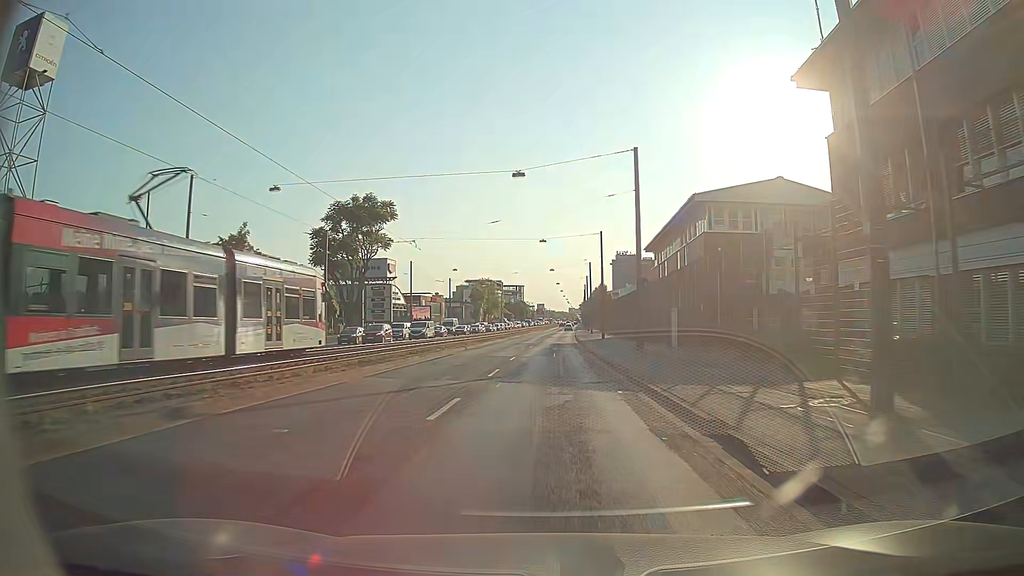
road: primary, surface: asphalt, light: Day
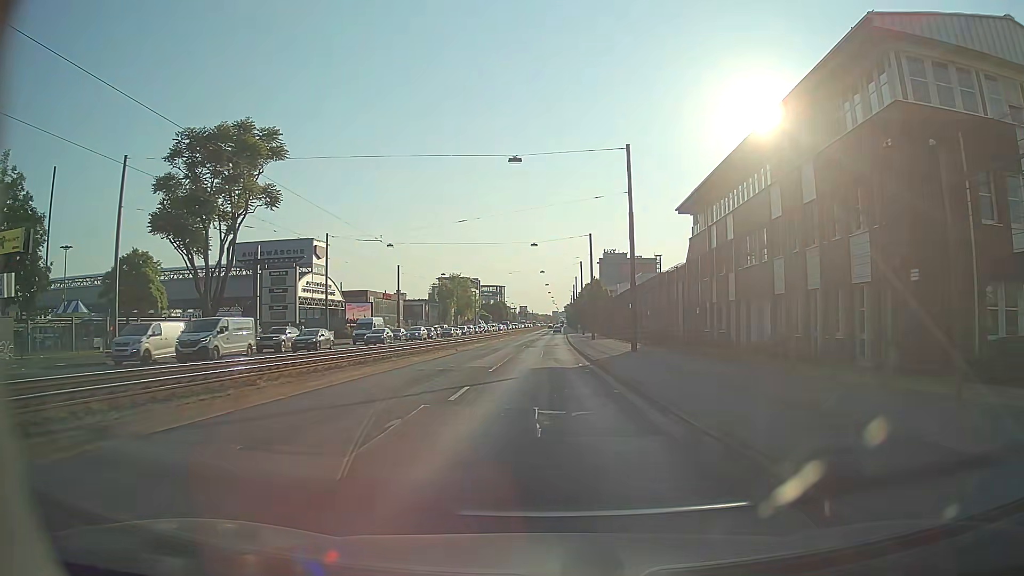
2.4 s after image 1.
(+0.7, +32.8) m; +2°
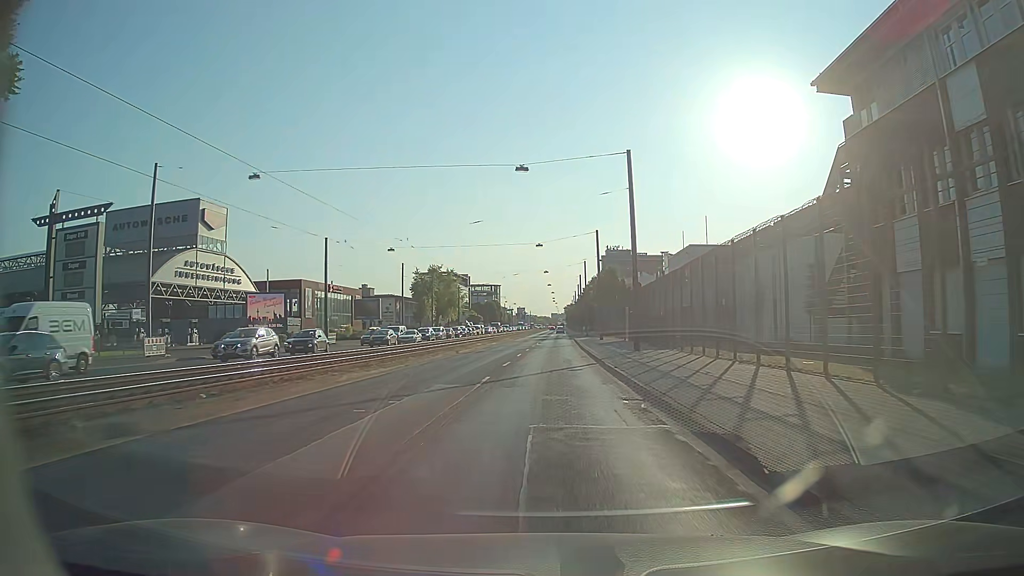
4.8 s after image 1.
(0.0, +32.6) m; 0°
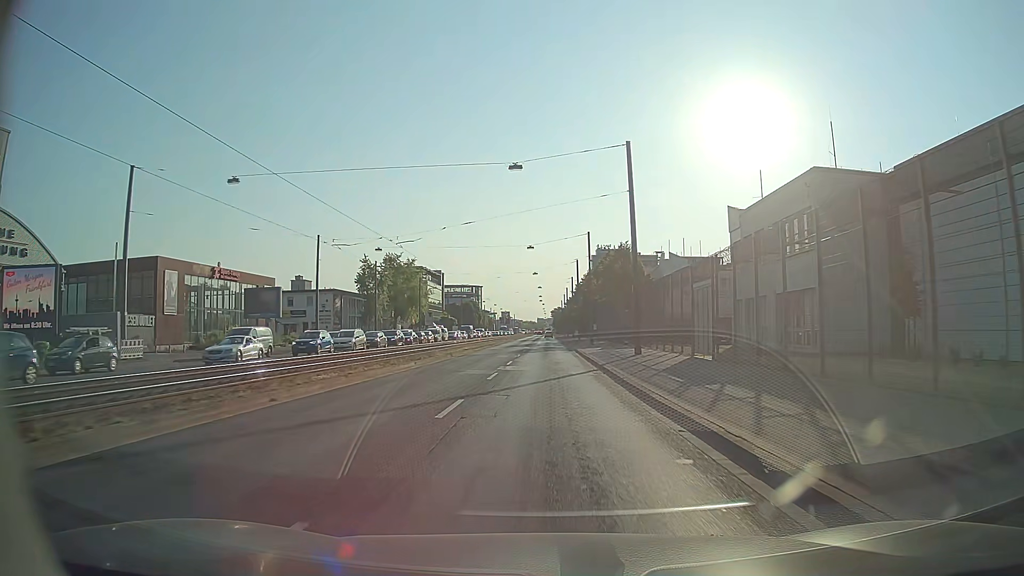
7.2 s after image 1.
(+0.3, +32.6) m; +1°
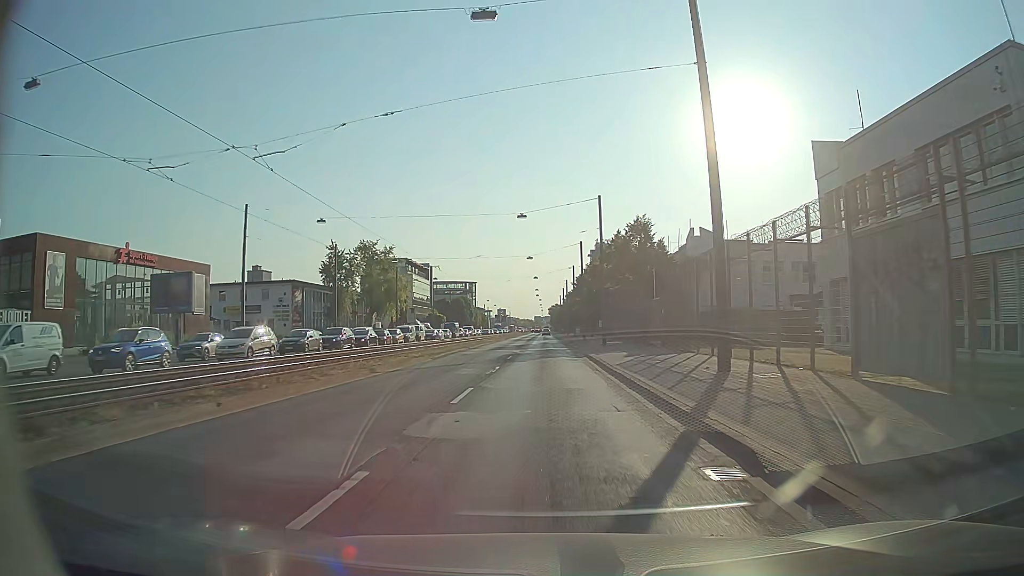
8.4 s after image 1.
(+0.1, +16.4) m; 0°
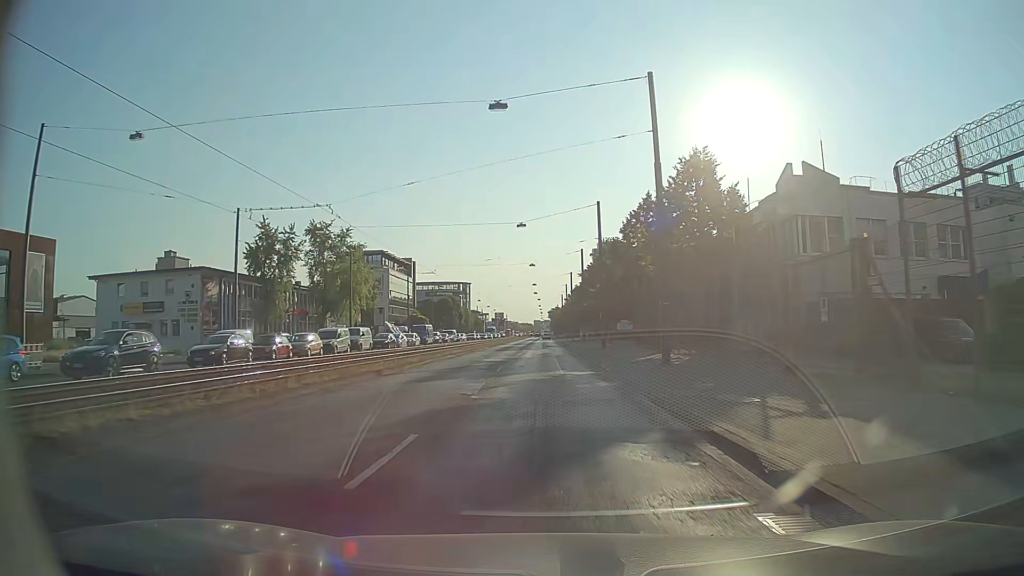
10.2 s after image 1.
(0.0, +24.6) m; 0°
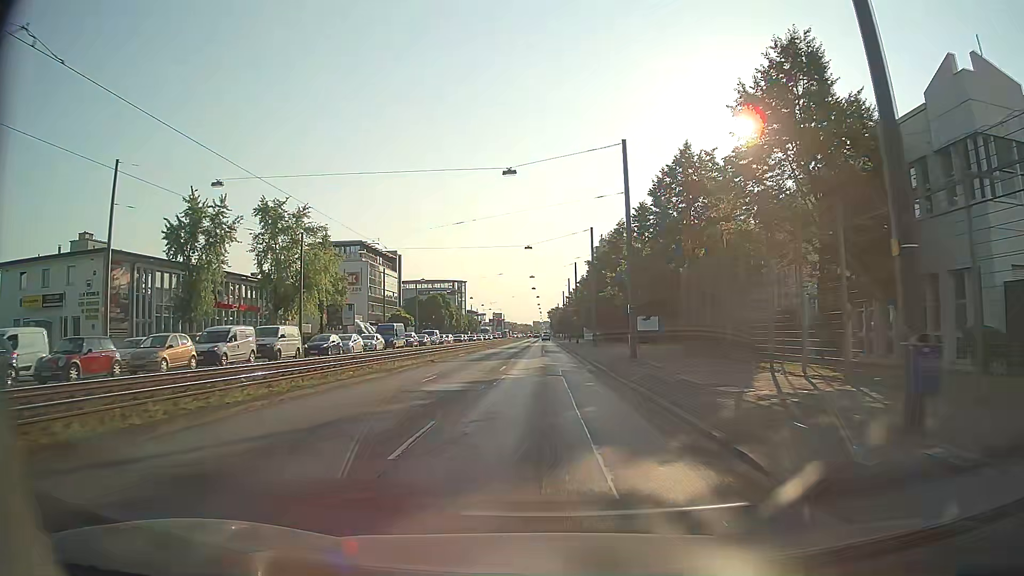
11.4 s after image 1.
(0.0, +16.4) m; 0°
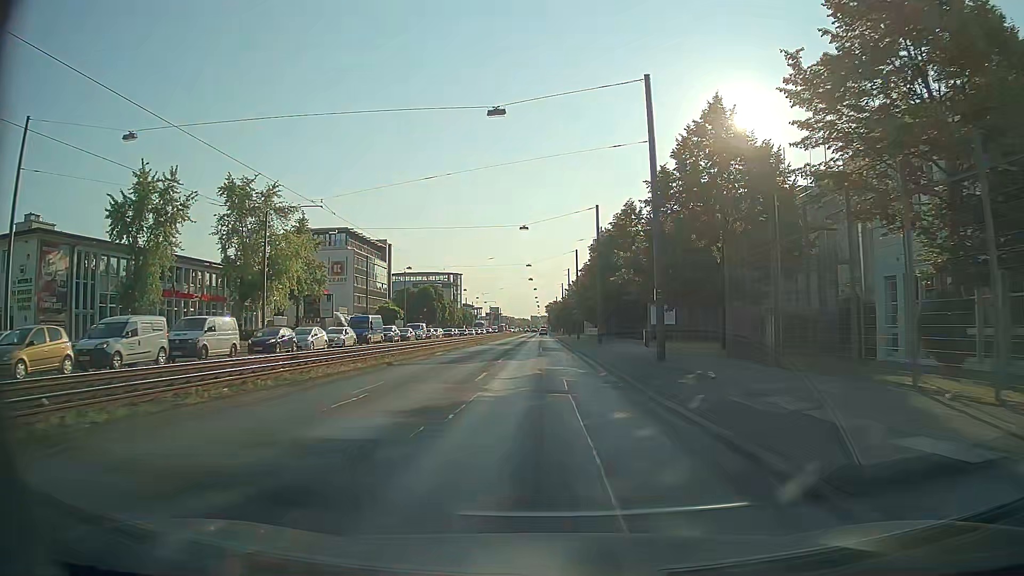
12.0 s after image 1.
(0.0, +8.2) m; 0°
(0, +10) (0, +20) (0, +30) (0, +40) (0, +50) (0, +60) (0, +70) (0, +80) (0, +90) (0, +100) m
